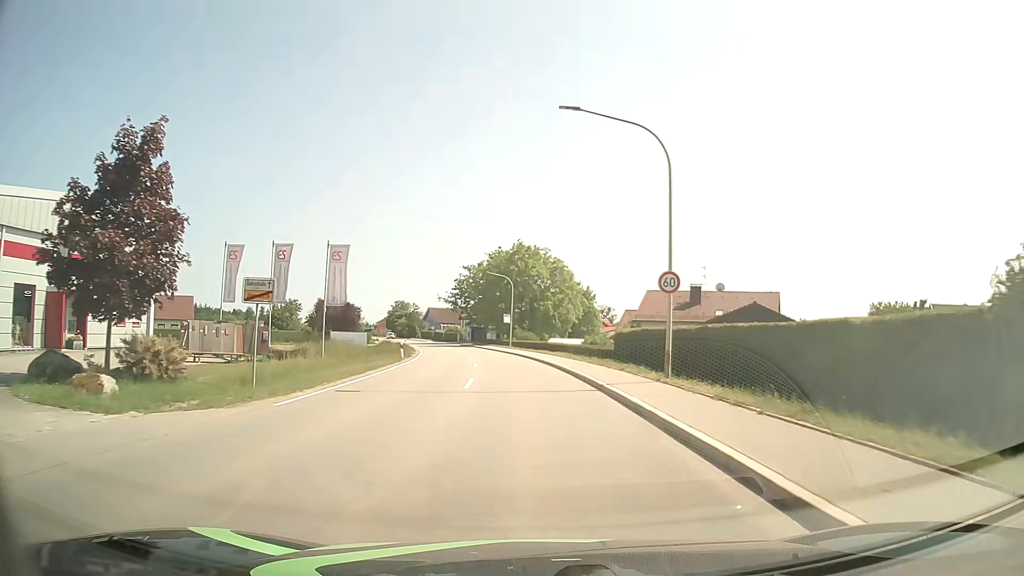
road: tertiary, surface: asphalt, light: Day
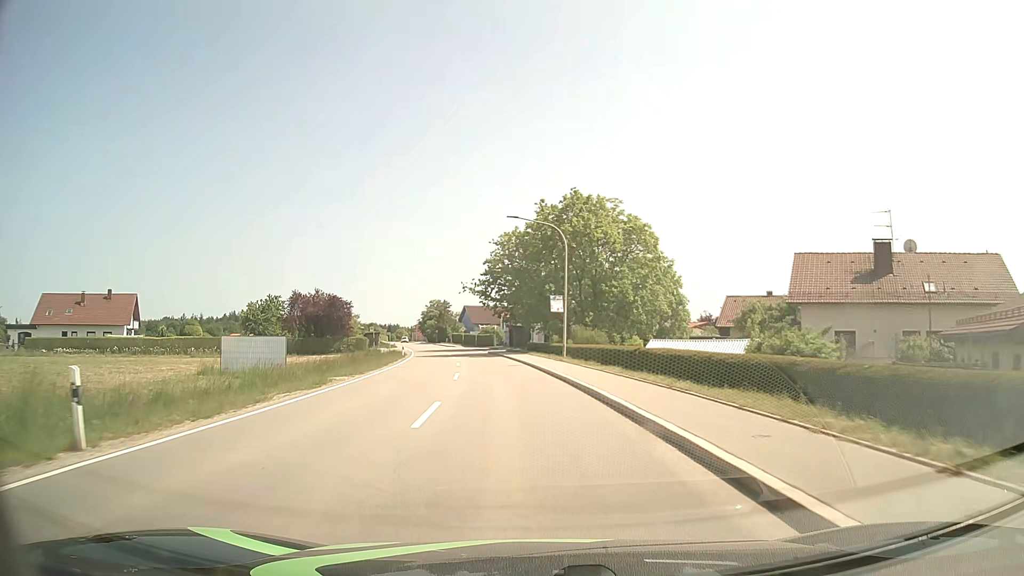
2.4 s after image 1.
(-1.0, +30.7) m; -4°
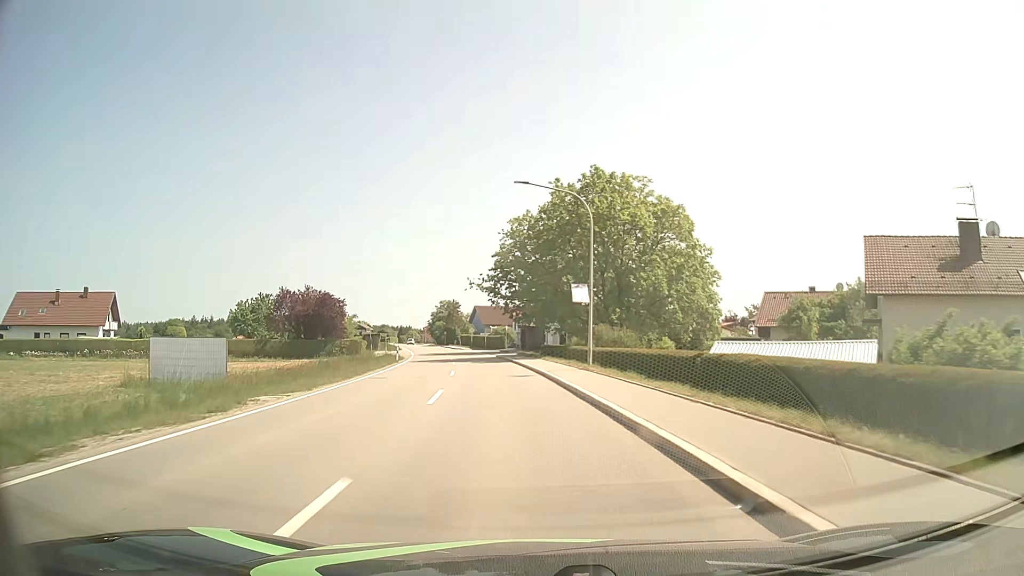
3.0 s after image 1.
(-0.1, +8.0) m; -1°
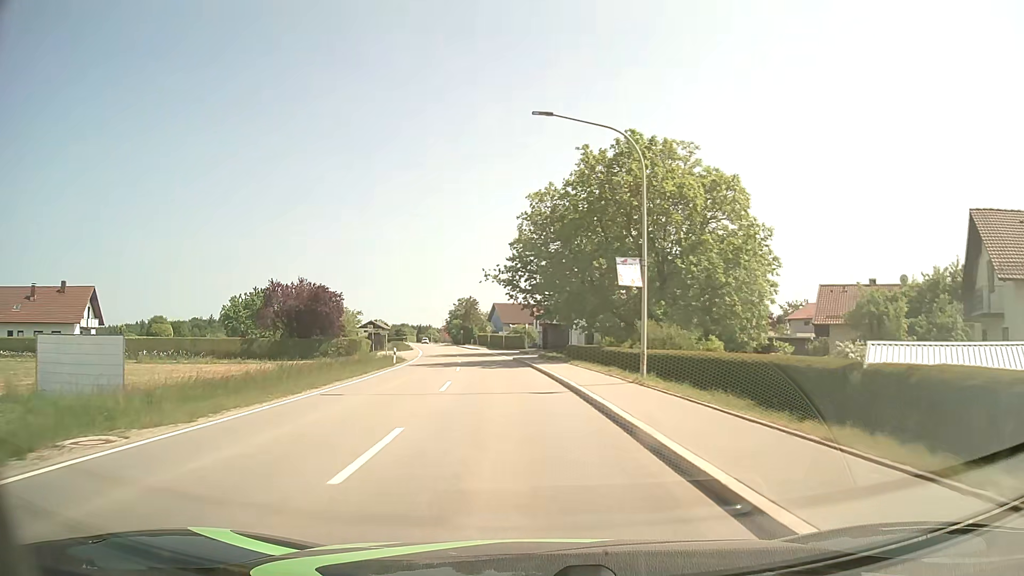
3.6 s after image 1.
(-0.1, +8.2) m; -2°
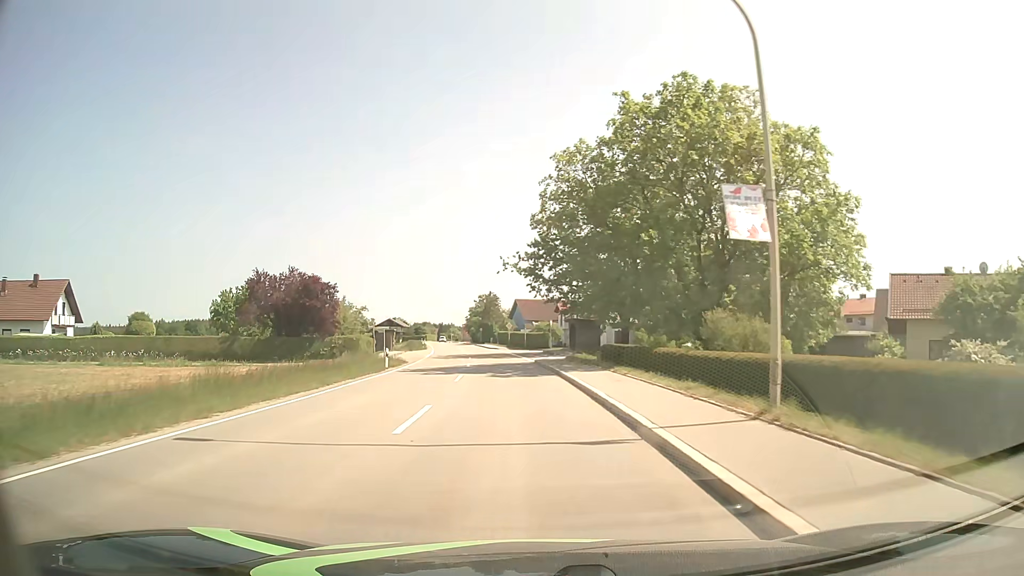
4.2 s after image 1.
(-0.1, +8.4) m; -2°
